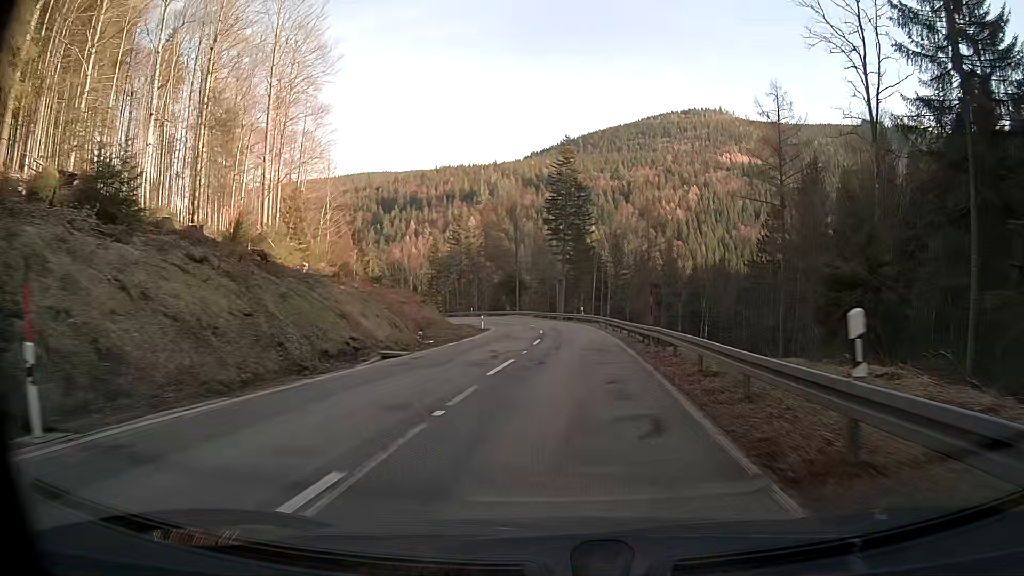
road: secondary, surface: asphalt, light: Day
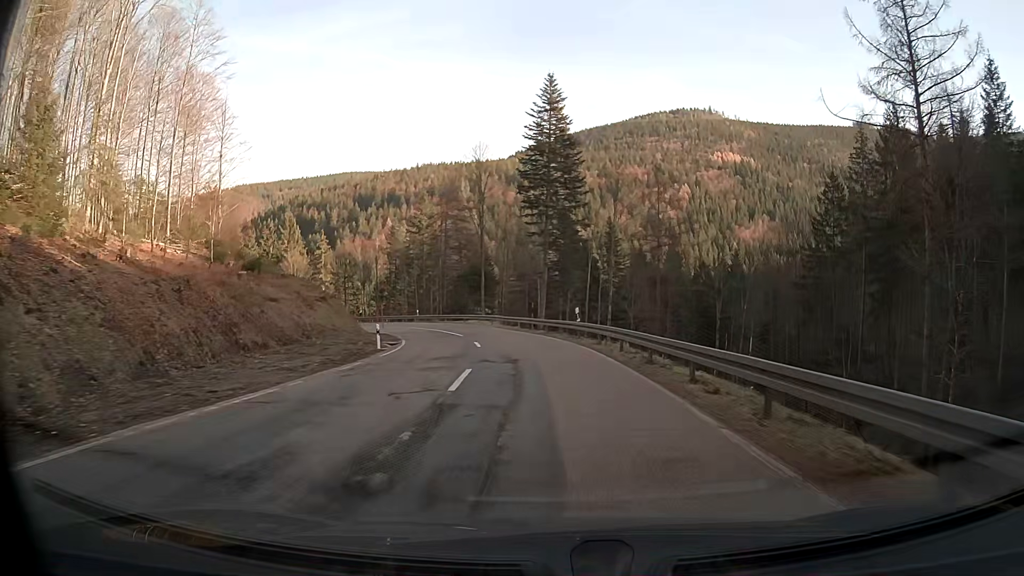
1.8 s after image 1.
(+0.4, +28.0) m; 0°
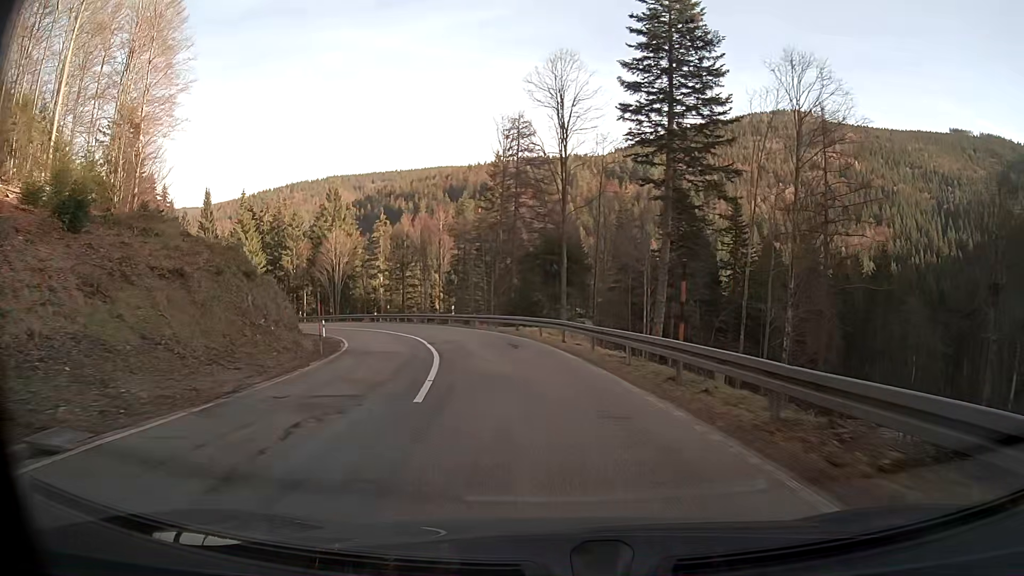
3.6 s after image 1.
(-2.0, +28.6) m; -9°
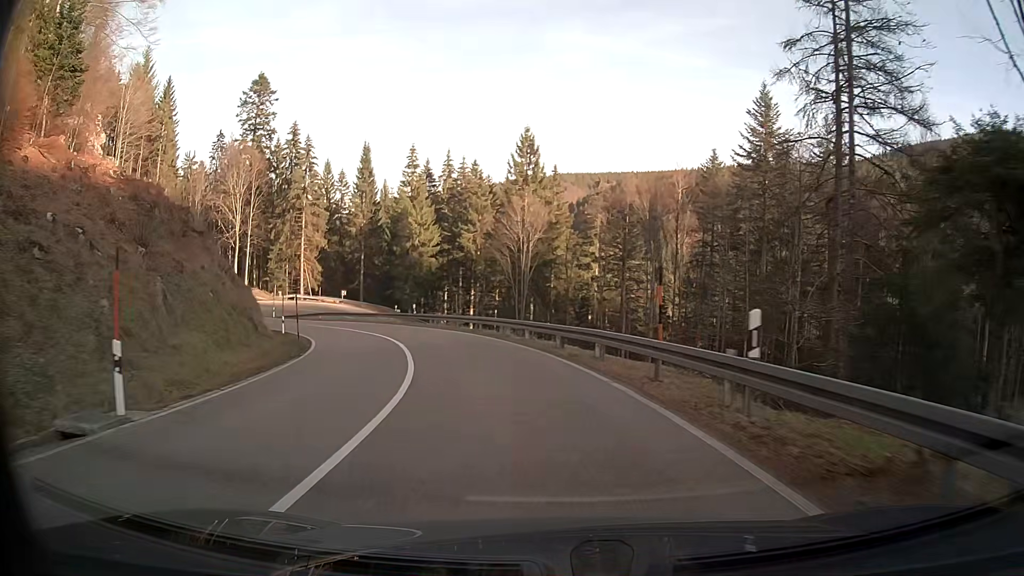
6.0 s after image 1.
(-6.1, +34.9) m; -20°
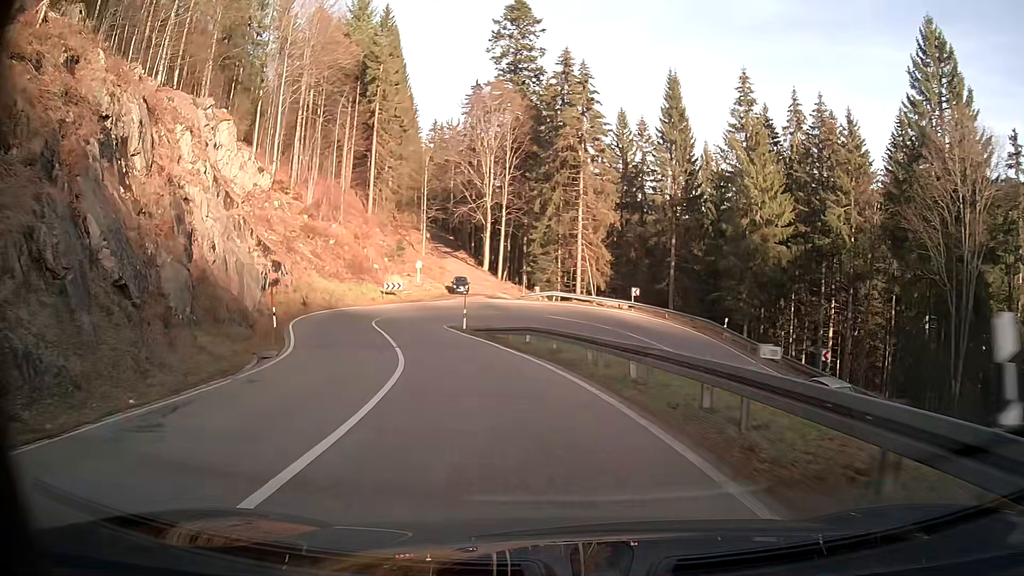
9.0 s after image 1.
(-9.1, +38.0) m; -28°
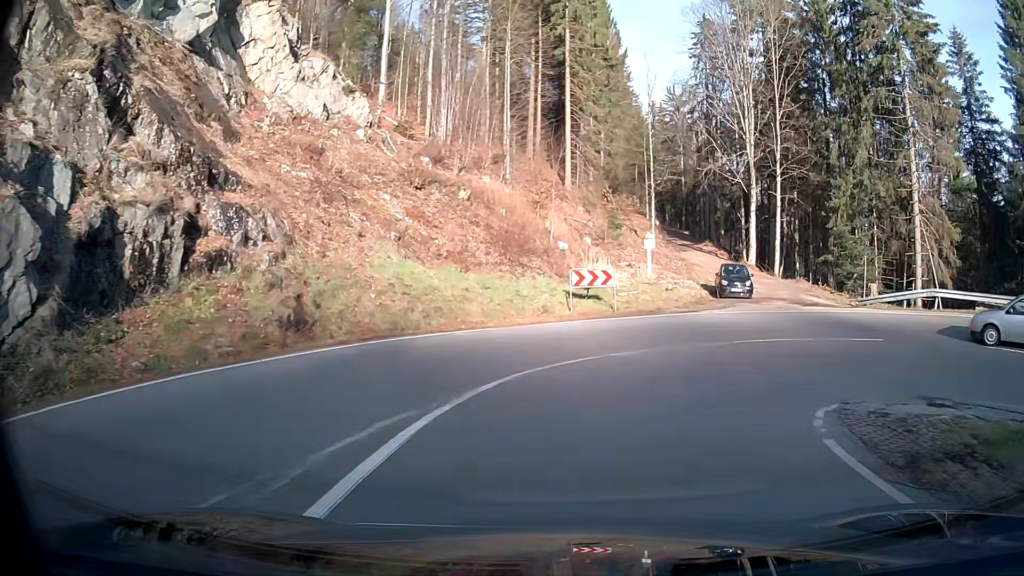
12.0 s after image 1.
(-5.5, +31.7) m; -11°
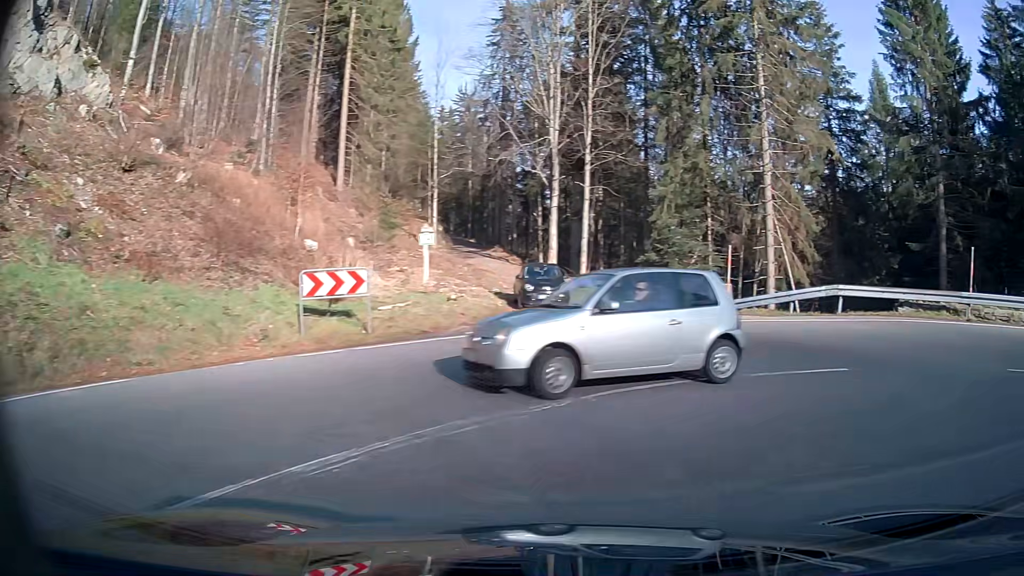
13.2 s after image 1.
(+1.3, +8.0) m; +26°
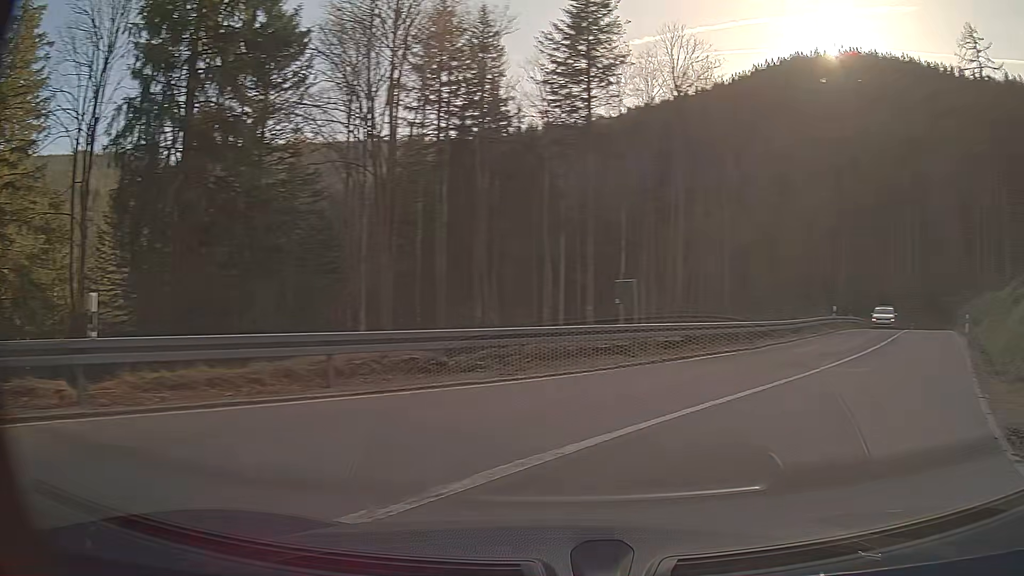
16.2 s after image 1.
(+10.1, +4.7) m; +126°
